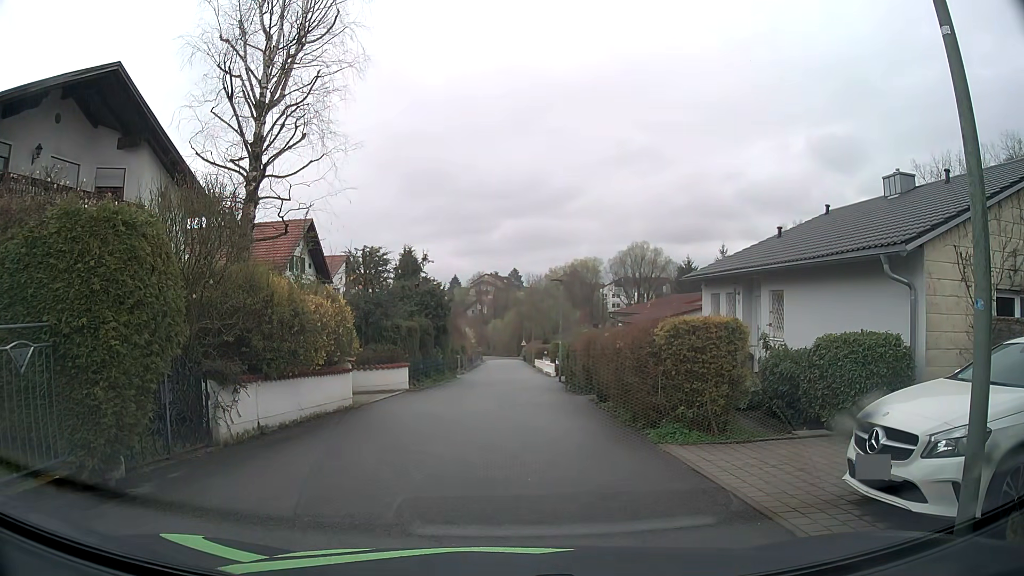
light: Day
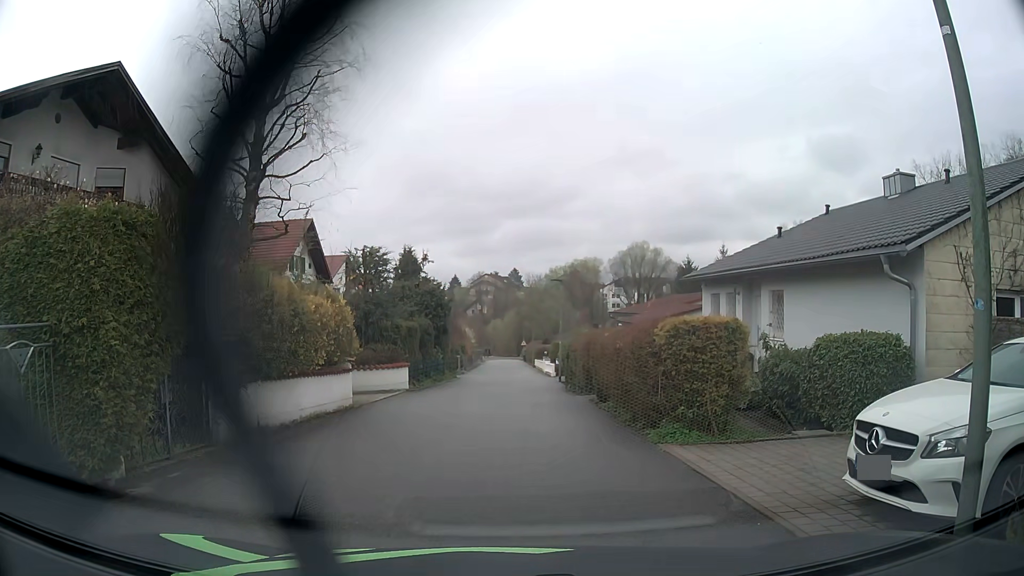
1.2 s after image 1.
(0.0, 0.0) m; 0°
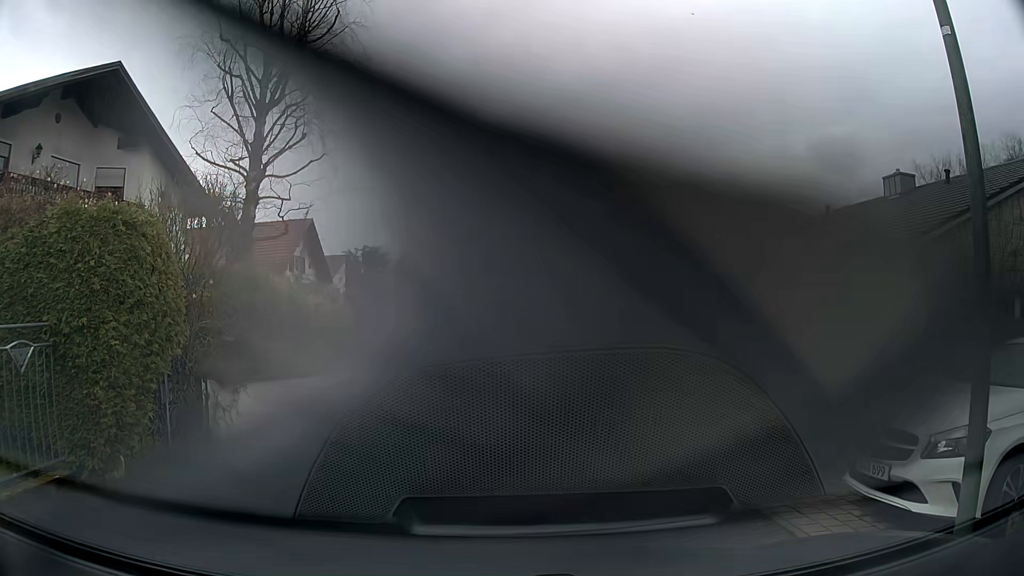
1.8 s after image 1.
(0.0, 0.0) m; 0°
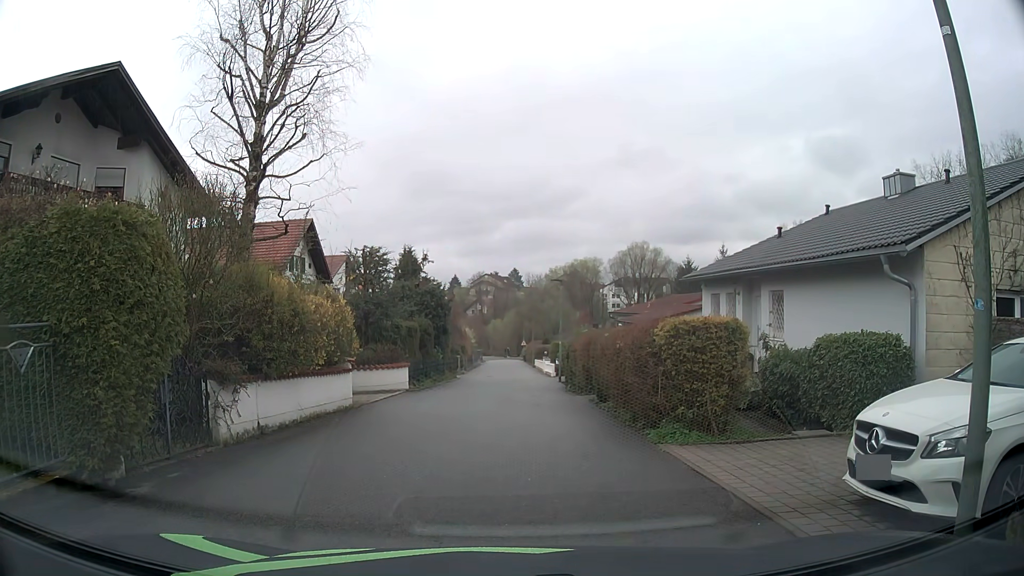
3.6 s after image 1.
(0.0, 0.0) m; 0°
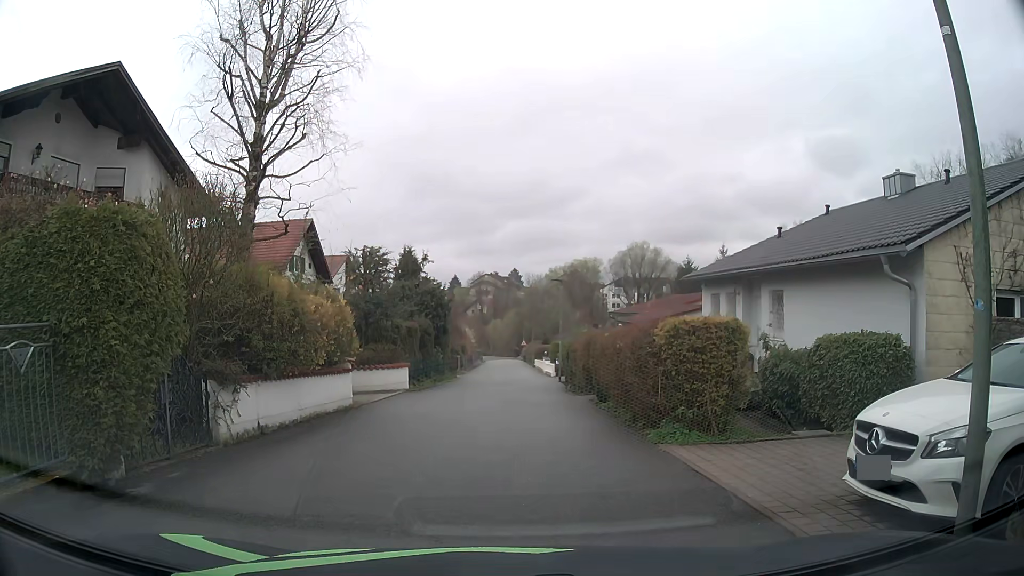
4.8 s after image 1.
(0.0, 0.0) m; 0°
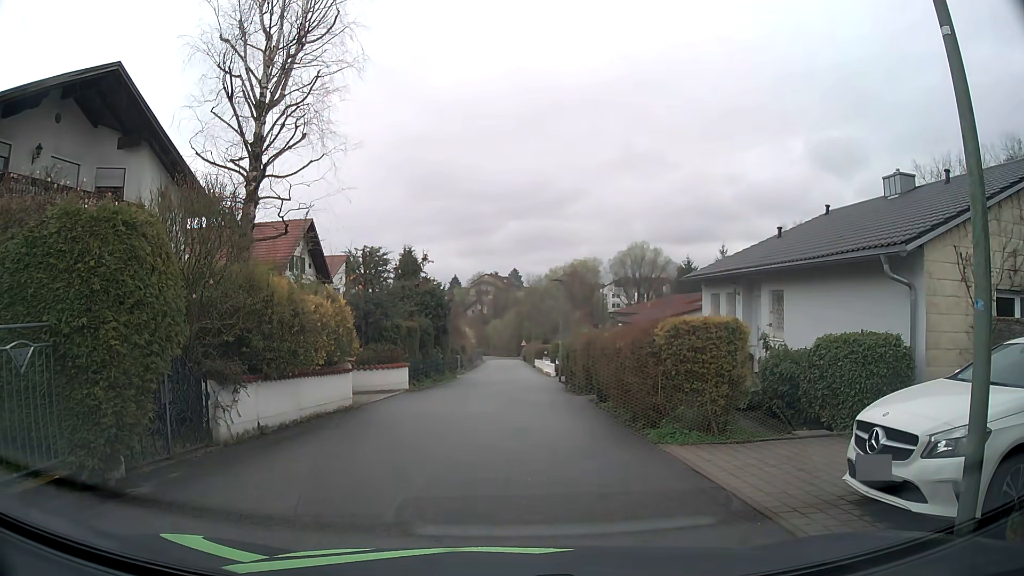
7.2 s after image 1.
(0.0, 0.0) m; 0°
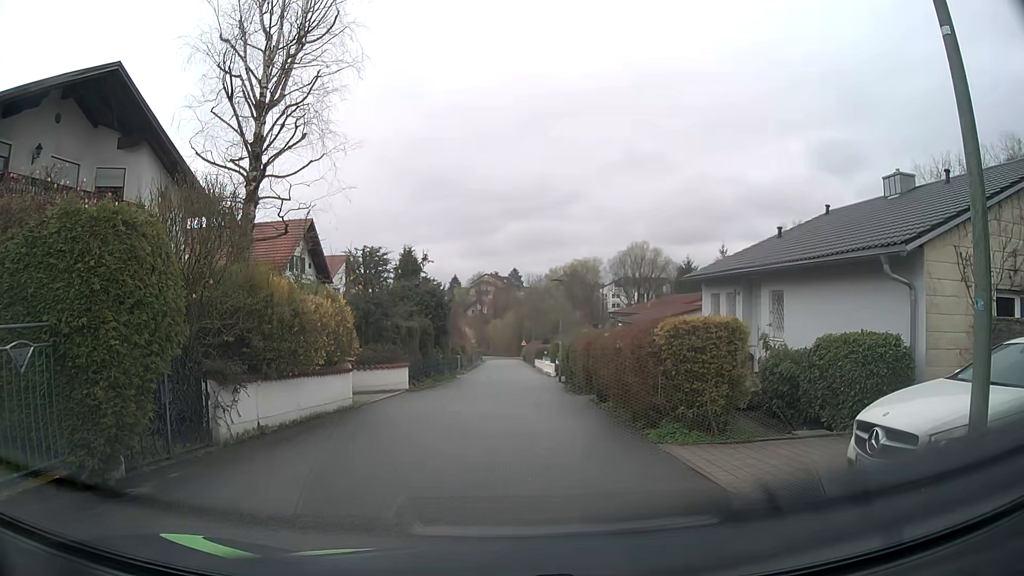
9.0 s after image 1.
(0.0, 0.0) m; 0°
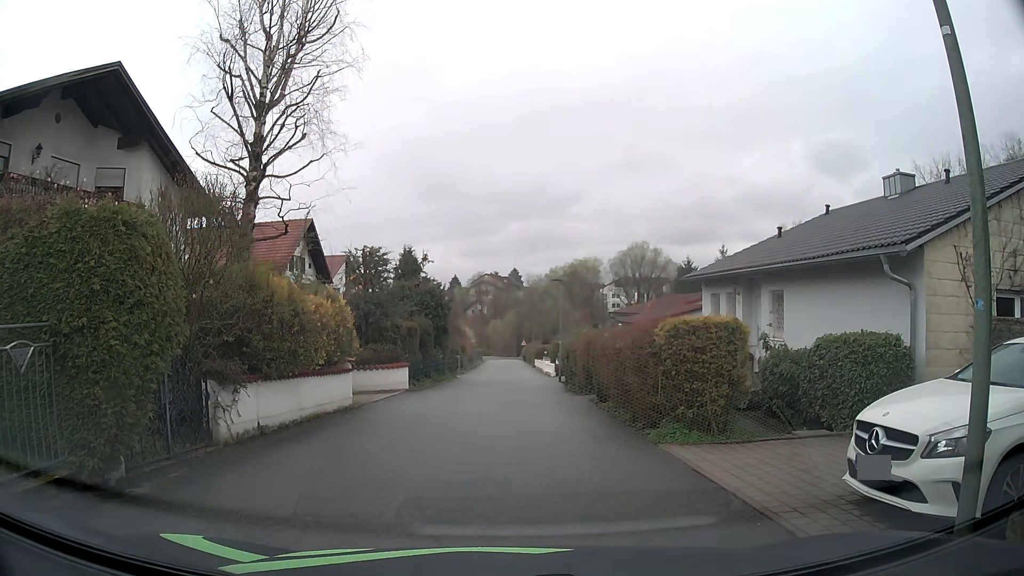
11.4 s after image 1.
(0.0, 0.0) m; 0°
(0, +10) (0, +20) (0, +30) (+1, +40) (+1, +50) (+2, +60) (+2, +70) (+2, +80) (+3, +90) (+3, +100) m
